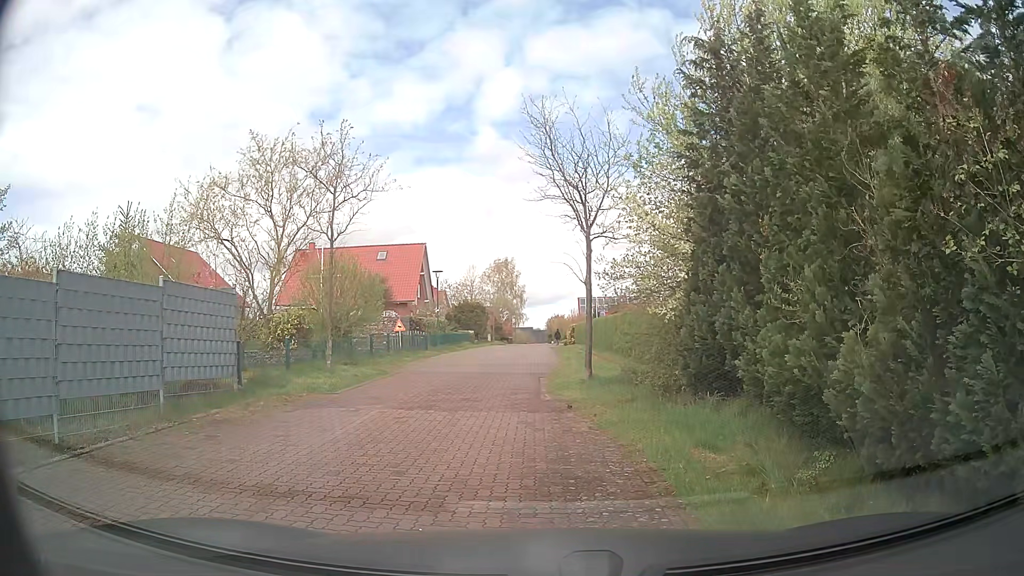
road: residential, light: Day
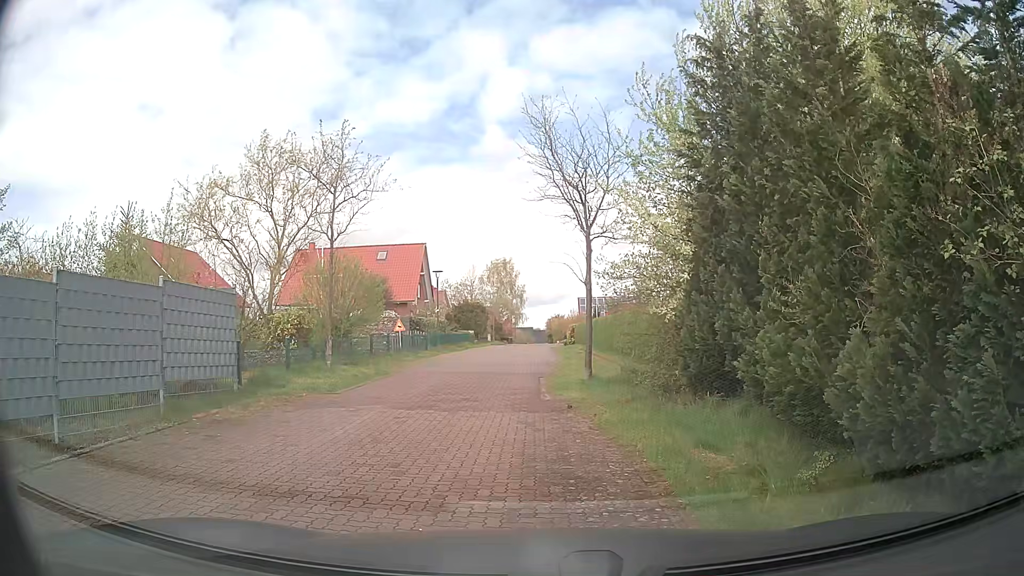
(0.0, 0.0) m; 0°
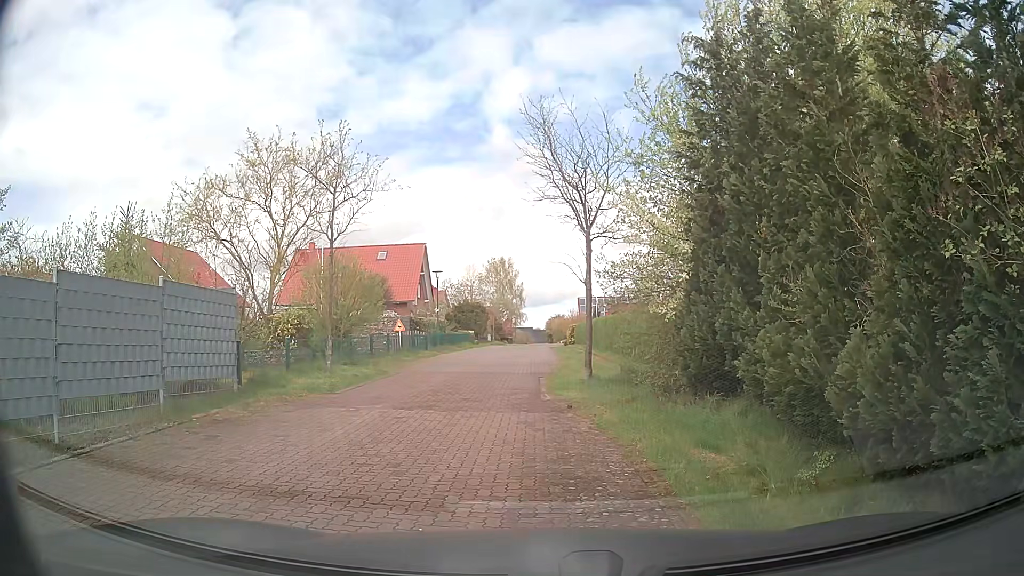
(0.0, 0.0) m; 0°
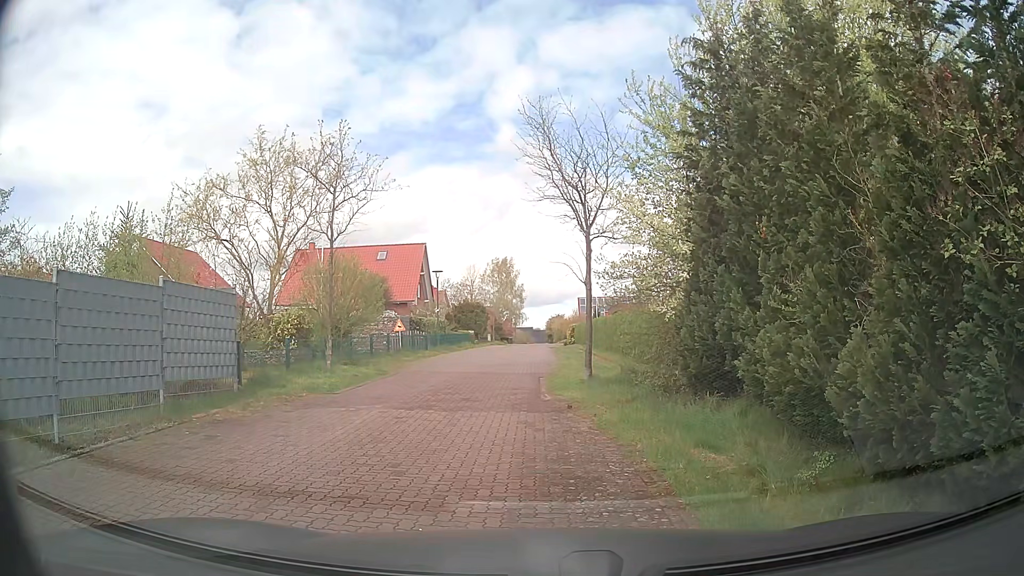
(0.0, 0.0) m; 0°
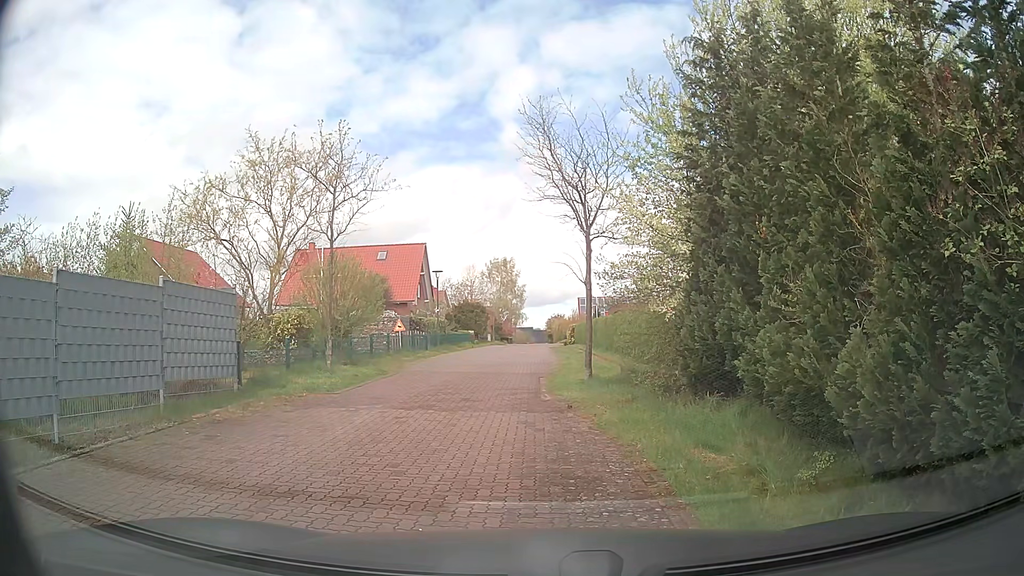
(0.0, 0.0) m; 0°
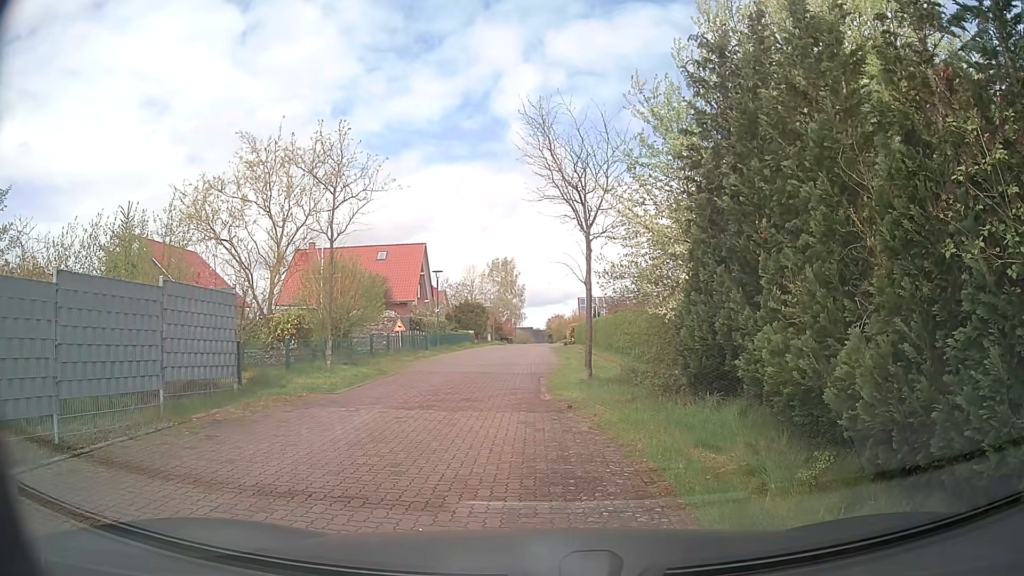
(0.0, 0.0) m; 0°
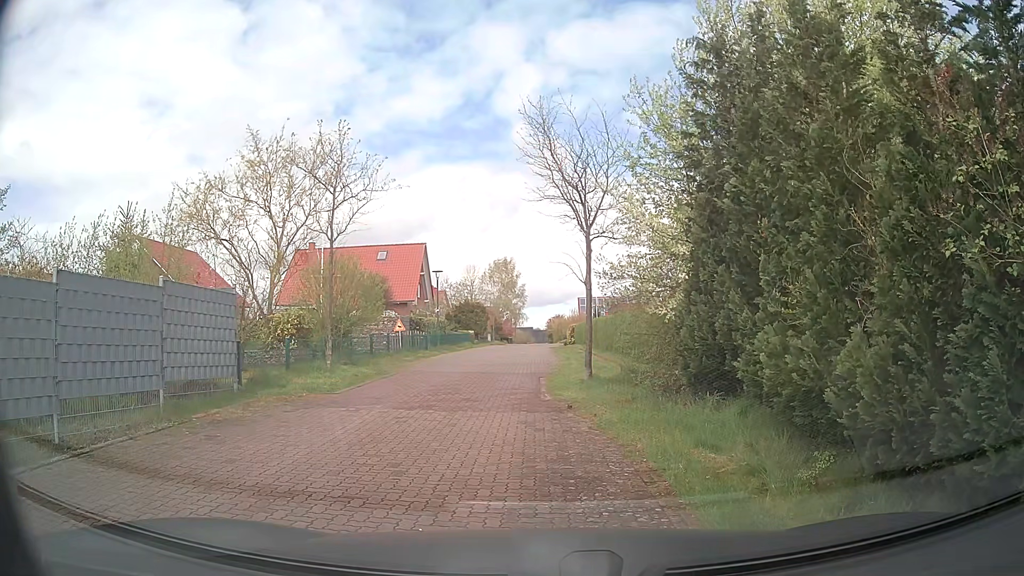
(0.0, 0.0) m; 0°
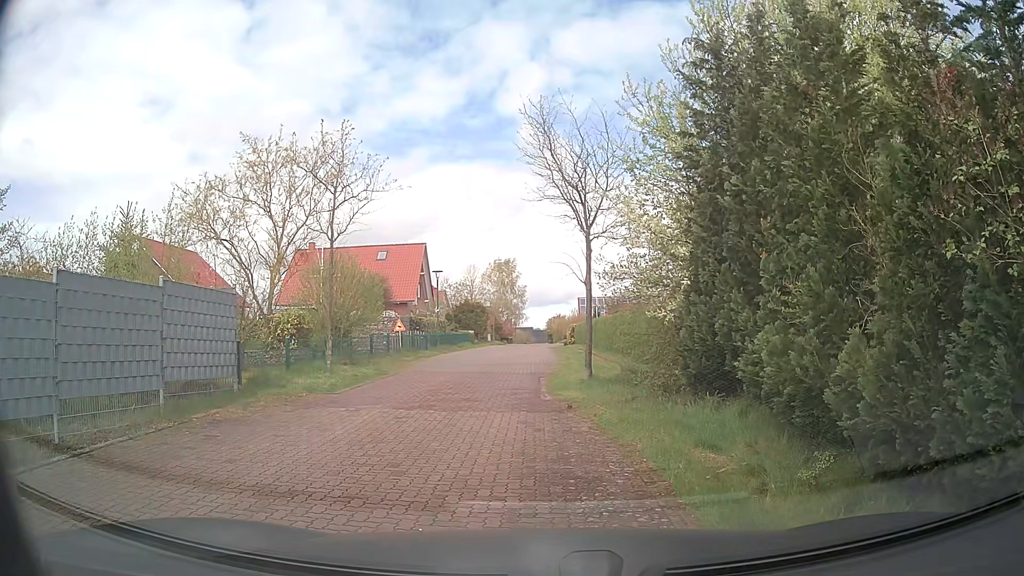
(0.0, 0.0) m; 0°
